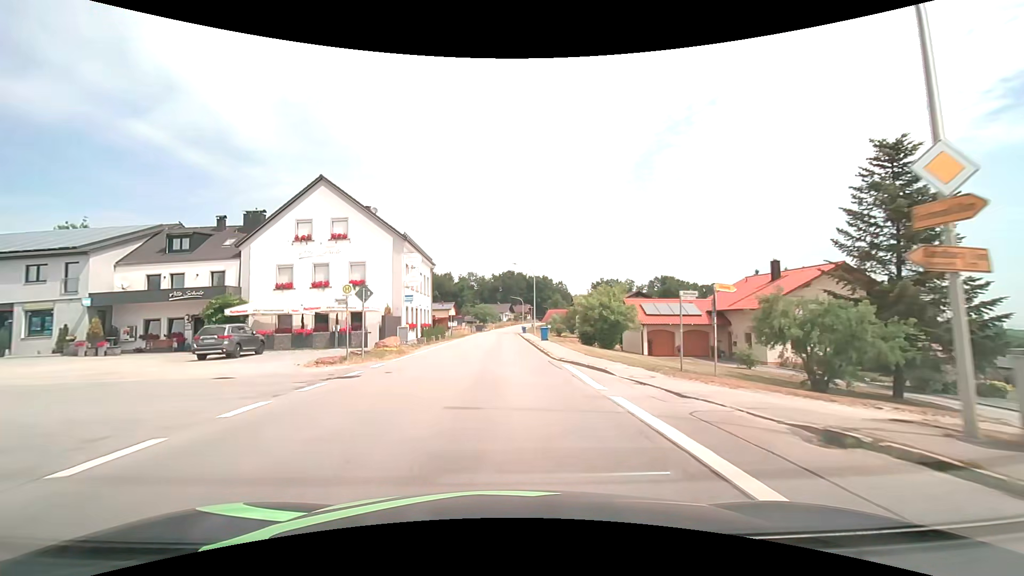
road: secondary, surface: asphalt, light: Day
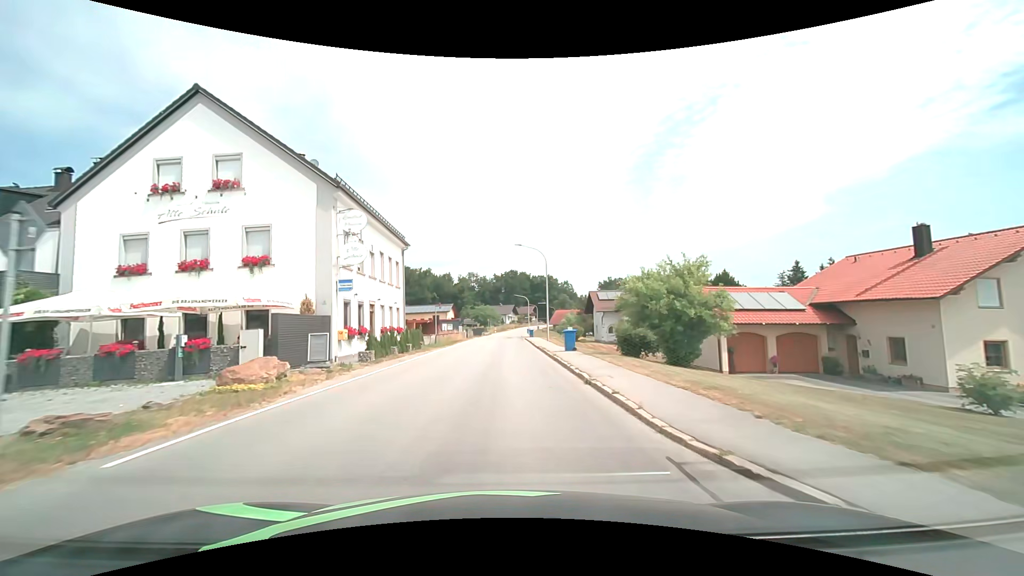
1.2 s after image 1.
(0.0, +14.4) m; -1°
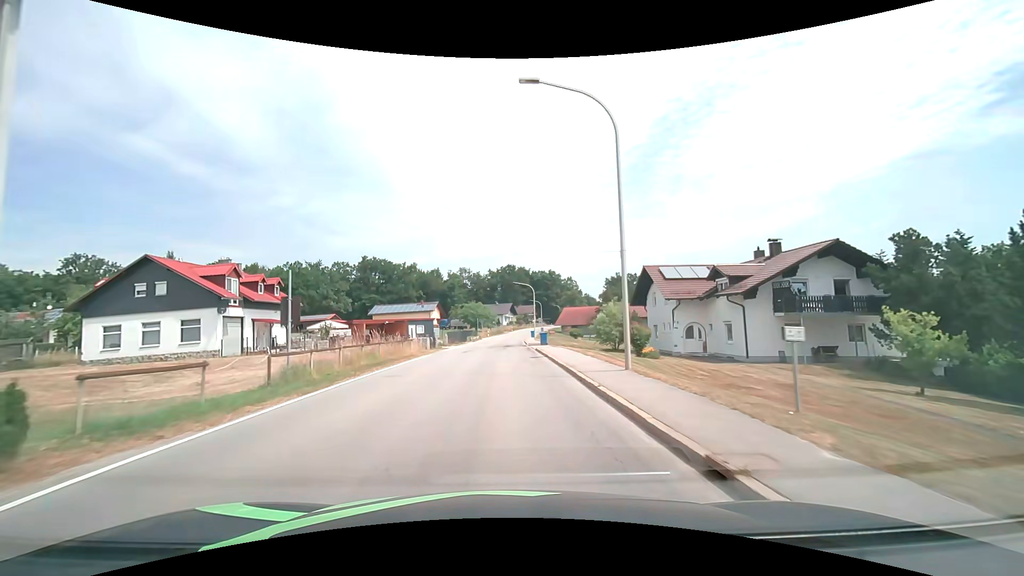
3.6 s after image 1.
(+0.3, +28.5) m; +1°
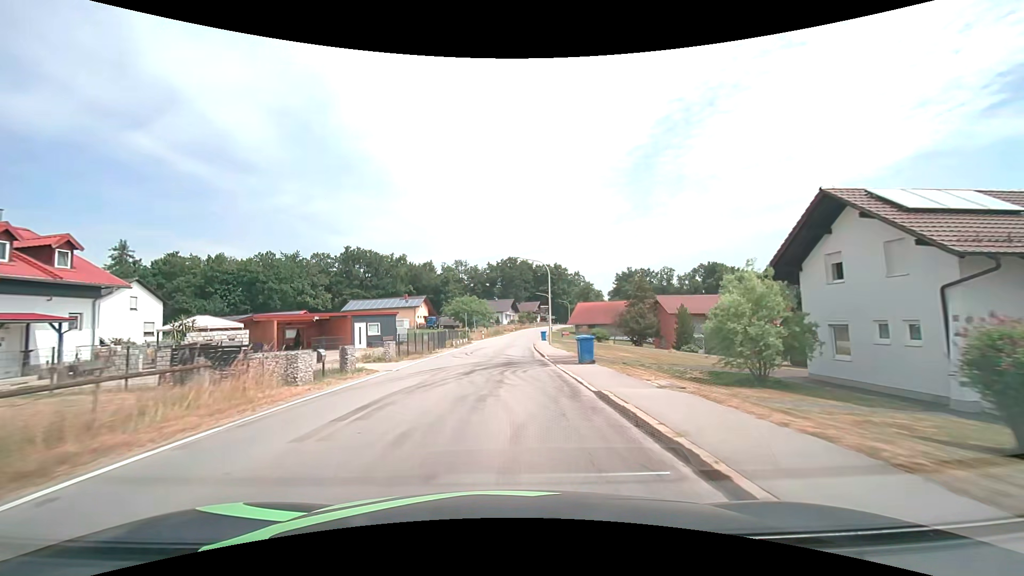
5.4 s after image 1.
(0.0, +22.2) m; 0°
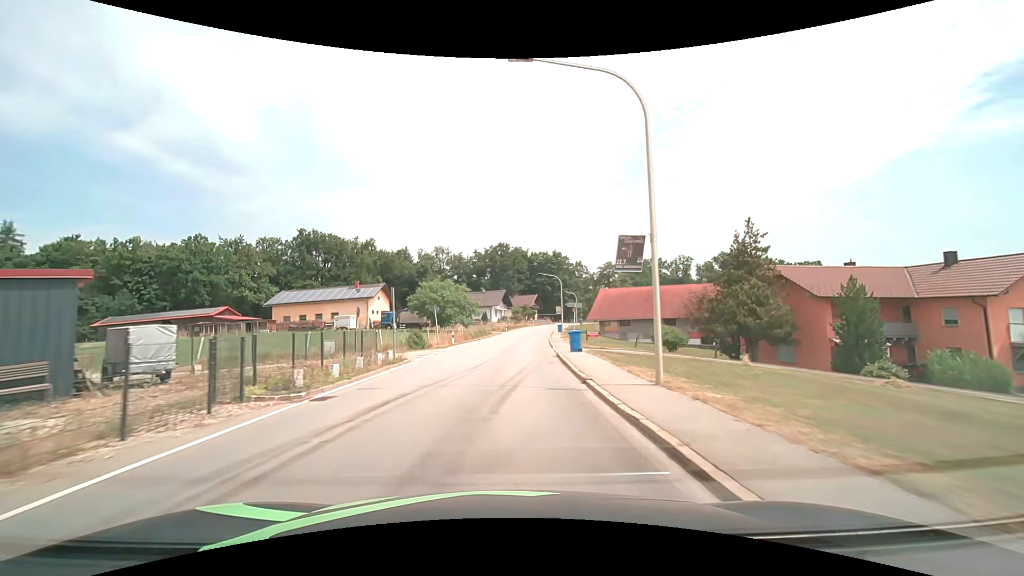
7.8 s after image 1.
(+0.1, +31.0) m; +1°
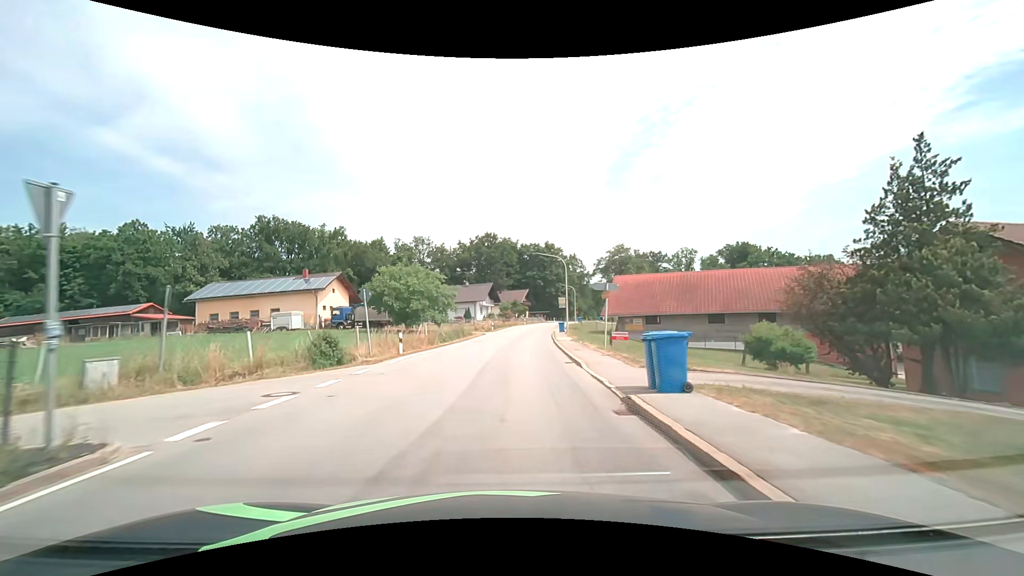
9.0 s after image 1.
(+0.2, +15.8) m; +1°
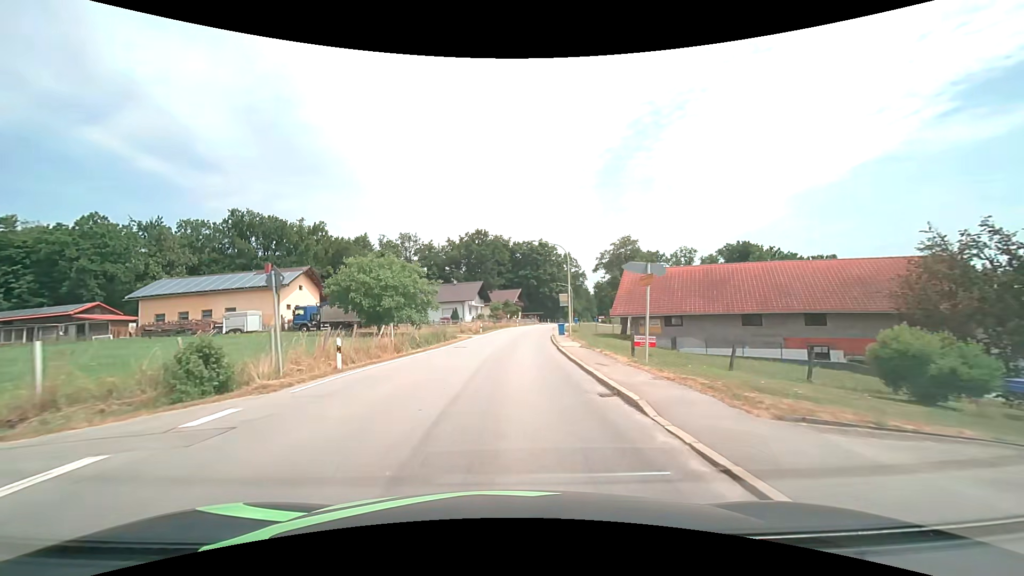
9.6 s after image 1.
(+0.1, +7.6) m; +1°
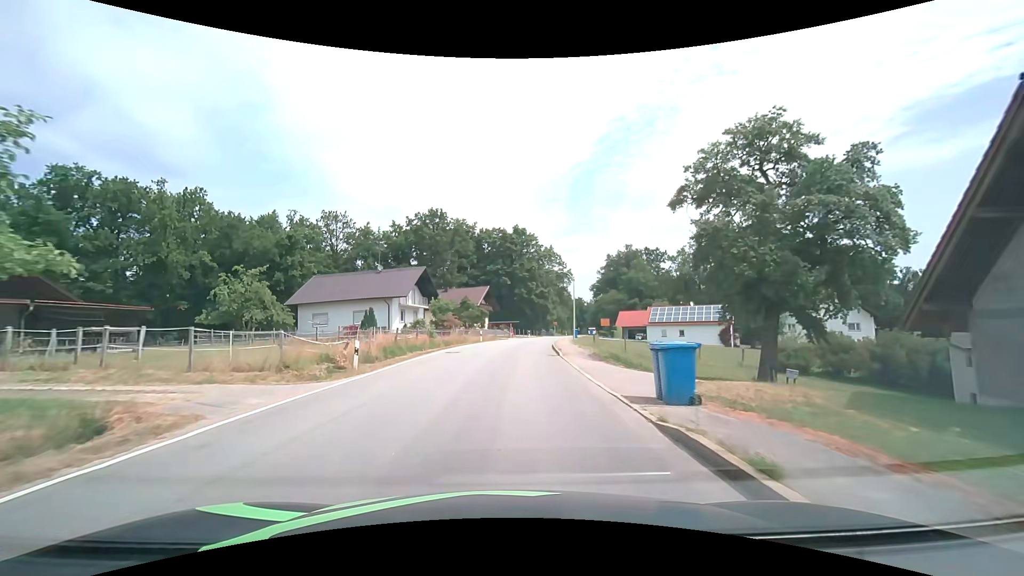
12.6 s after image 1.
(+1.1, +35.7) m; +4°
(0, +10) (0, +20) (+1, +30) (+2, +40) (+3, +50) (+5, +60) (+7, +70) (+9, +79) (+11, +89) (+13, +99) m
